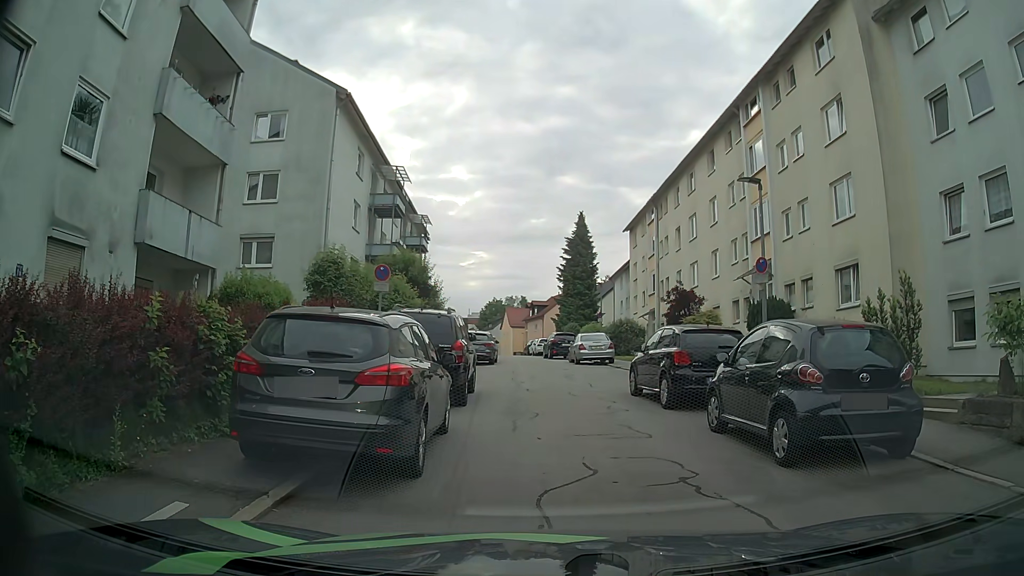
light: Day
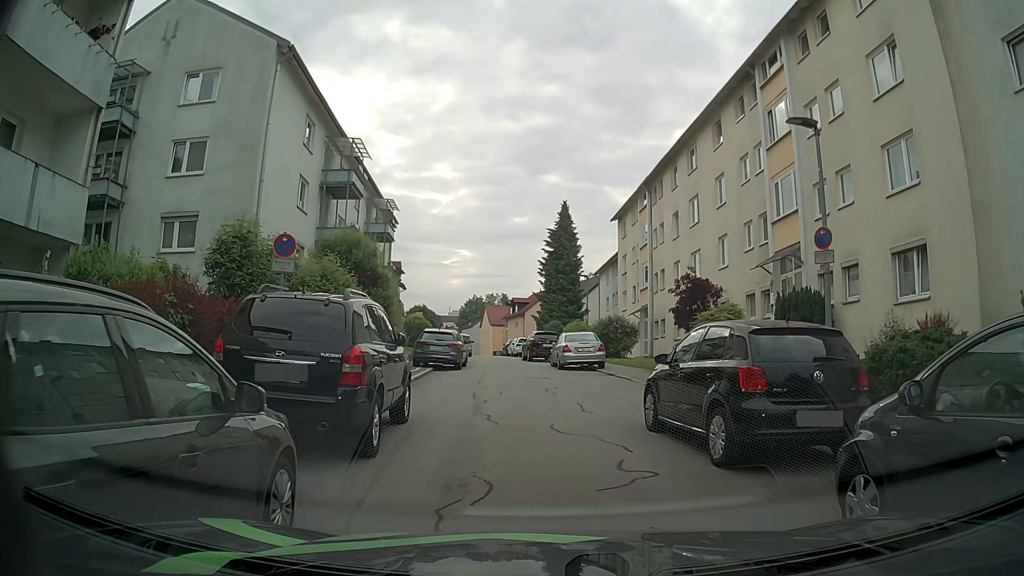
(0.0, +5.1) m; -1°
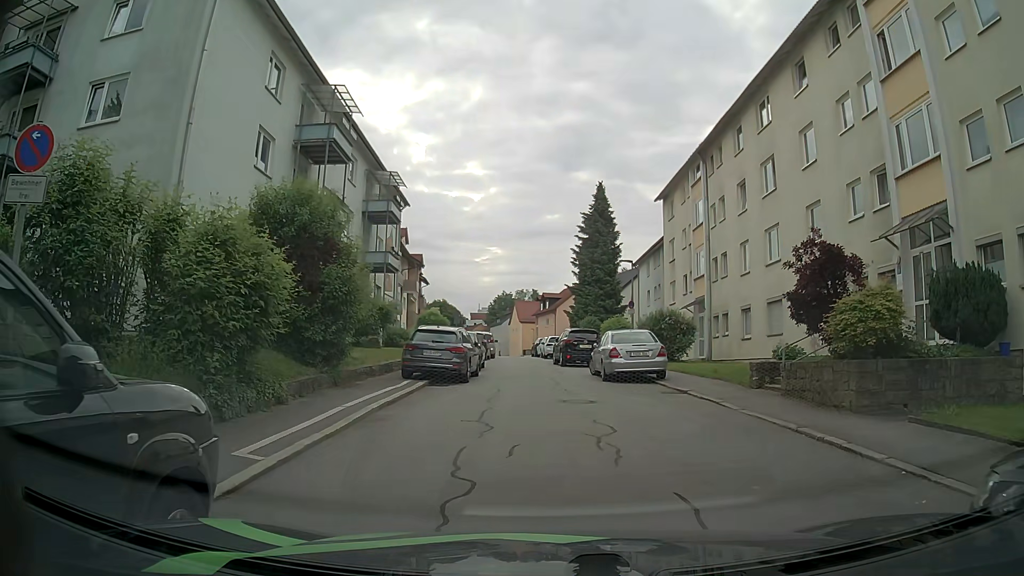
(0.0, +7.0) m; -3°
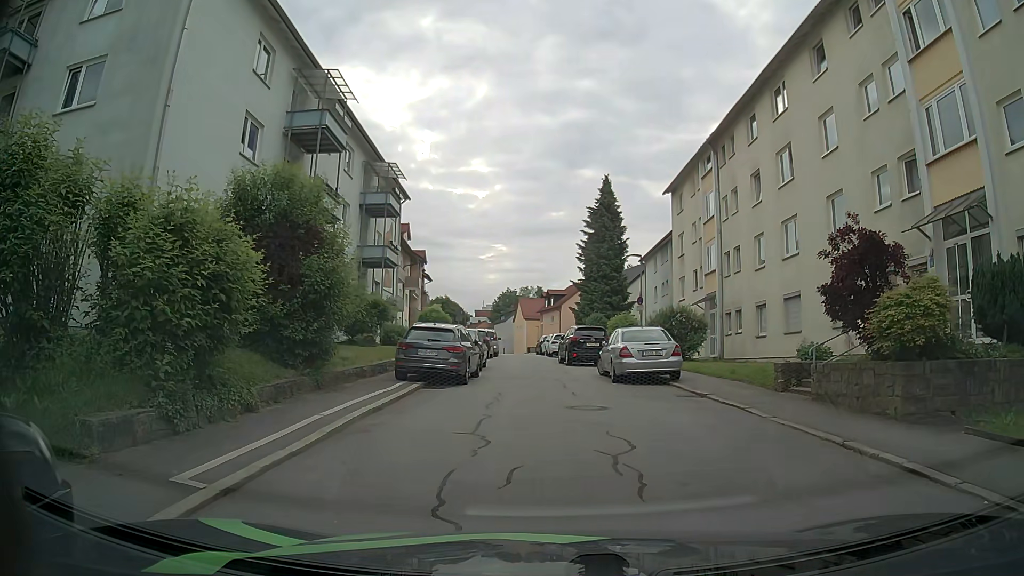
(0.0, +1.3) m; +1°
